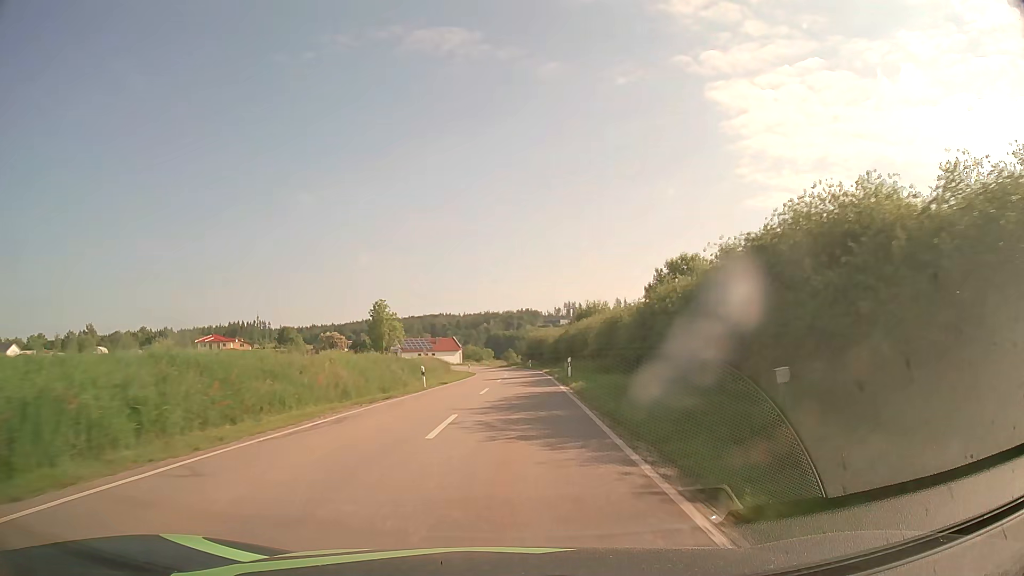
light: Day
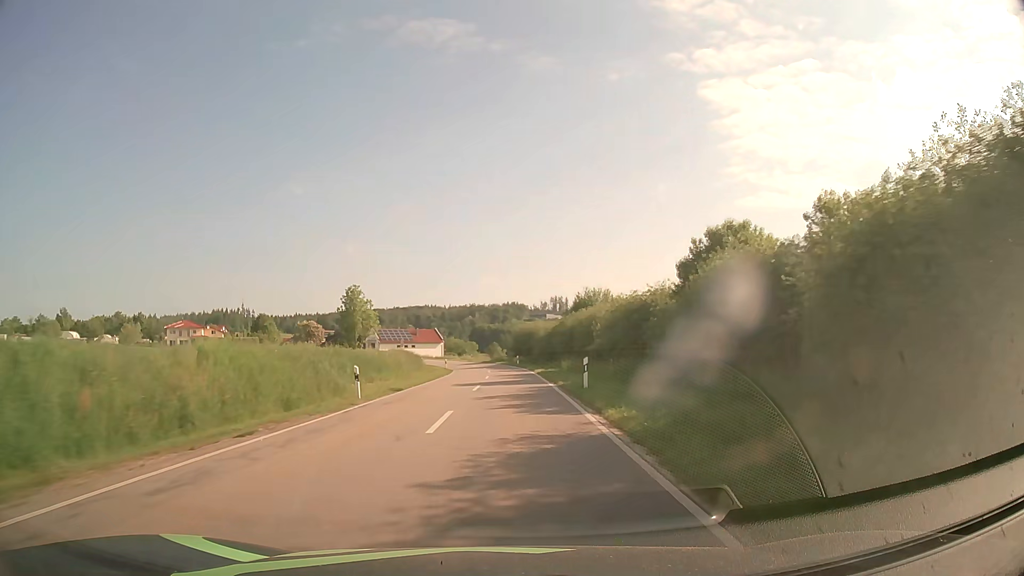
(+0.1, +11.8) m; +1°
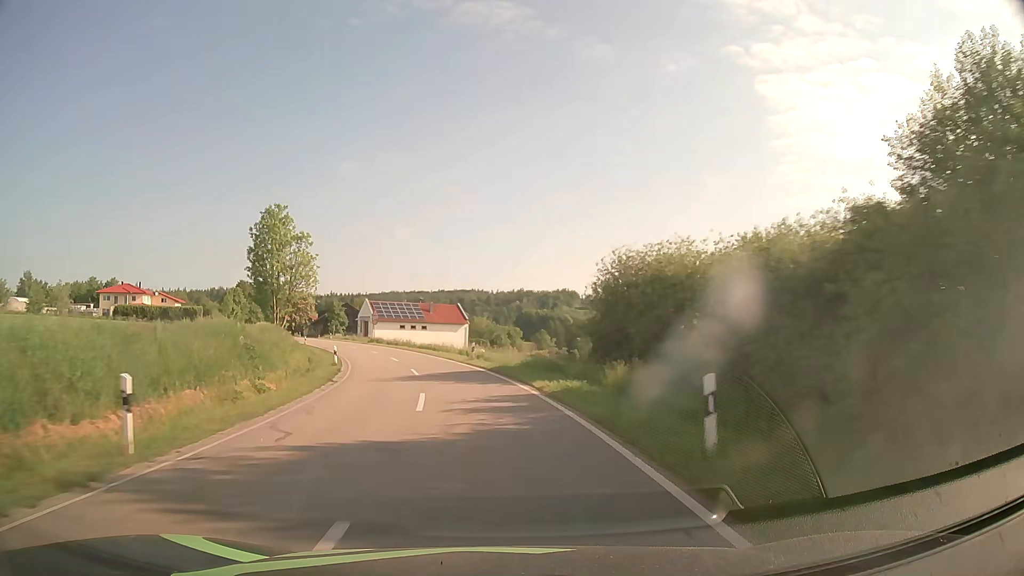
(0.0, +58.2) m; -3°
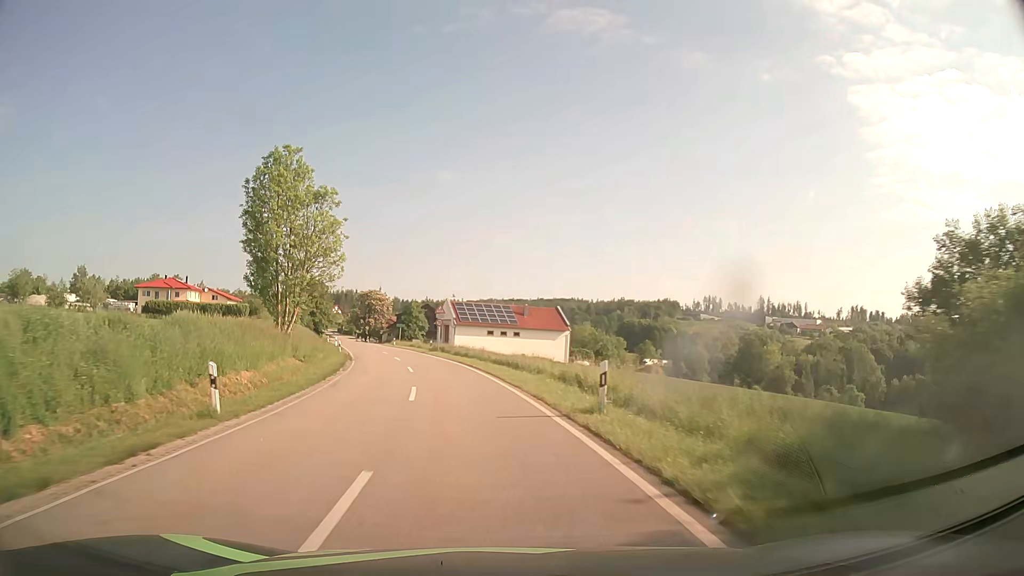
(-1.4, +22.1) m; -8°
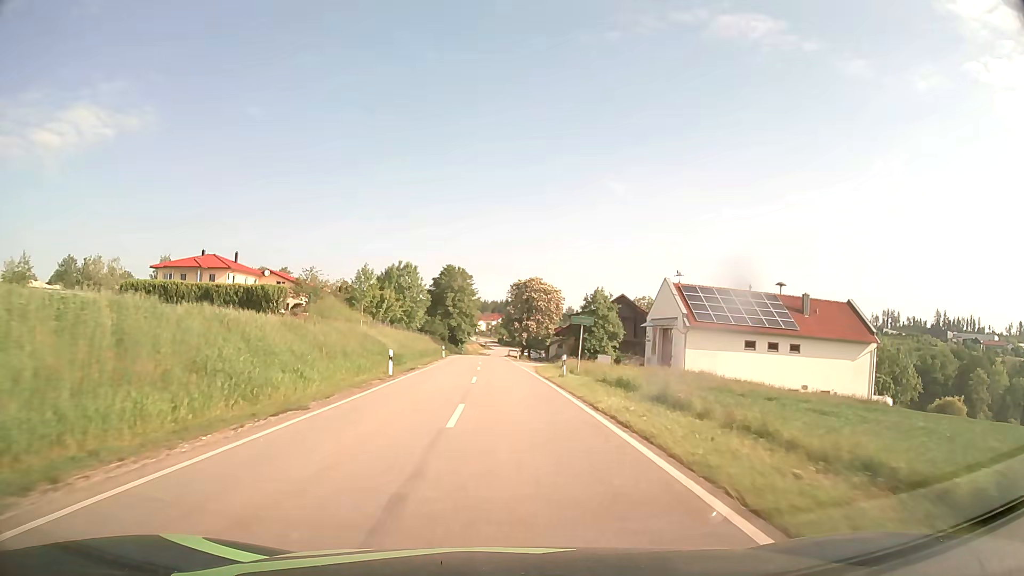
(-8.5, +52.1) m; -15°
(0, +10) (0, +20) (0, +30) (-1, +40) (-1, +50) (-1, +60) (-2, +70) (-2, +80) (-2, +90) (-2, +100) m
